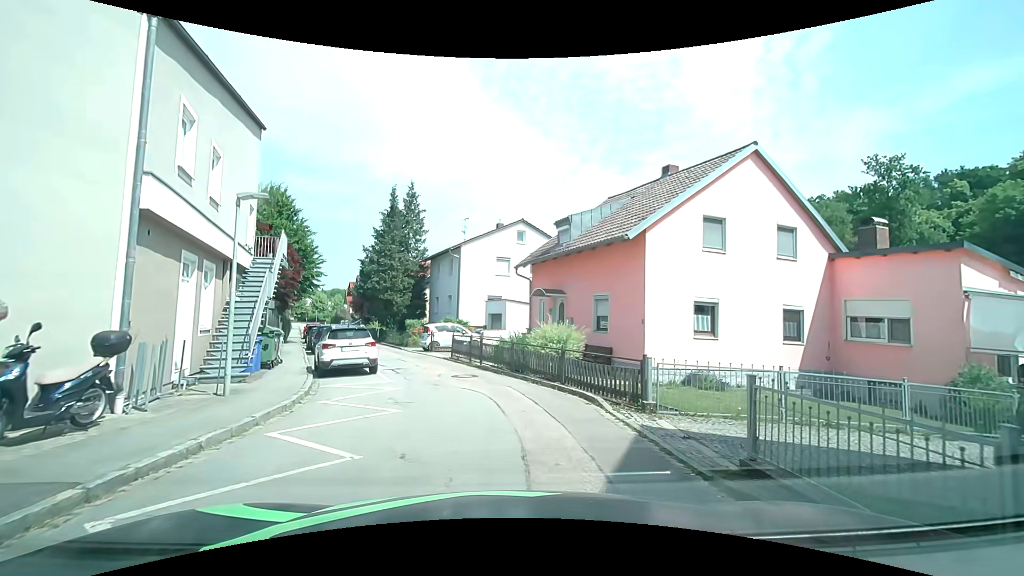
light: Day
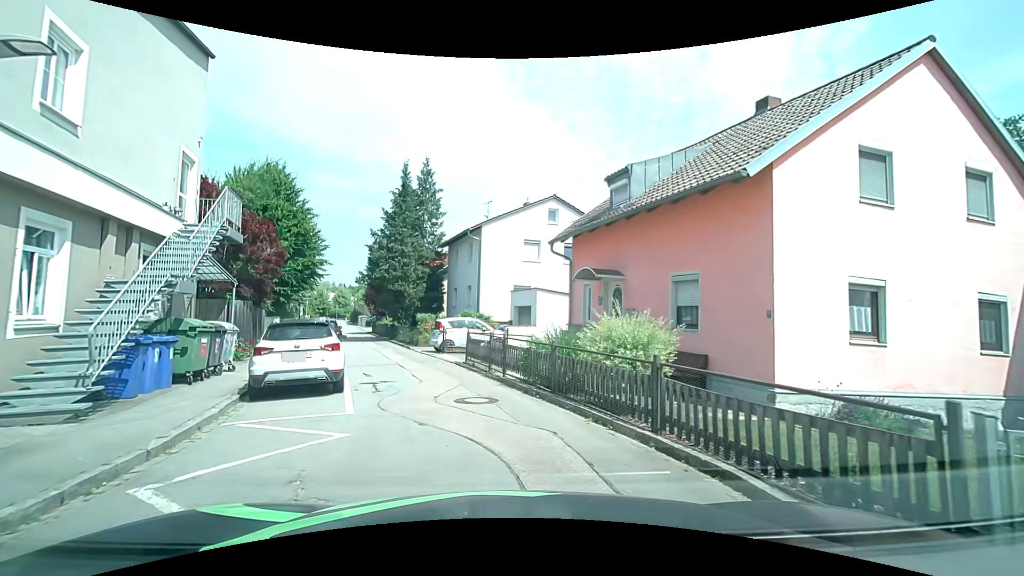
(-0.2, +5.7) m; -4°
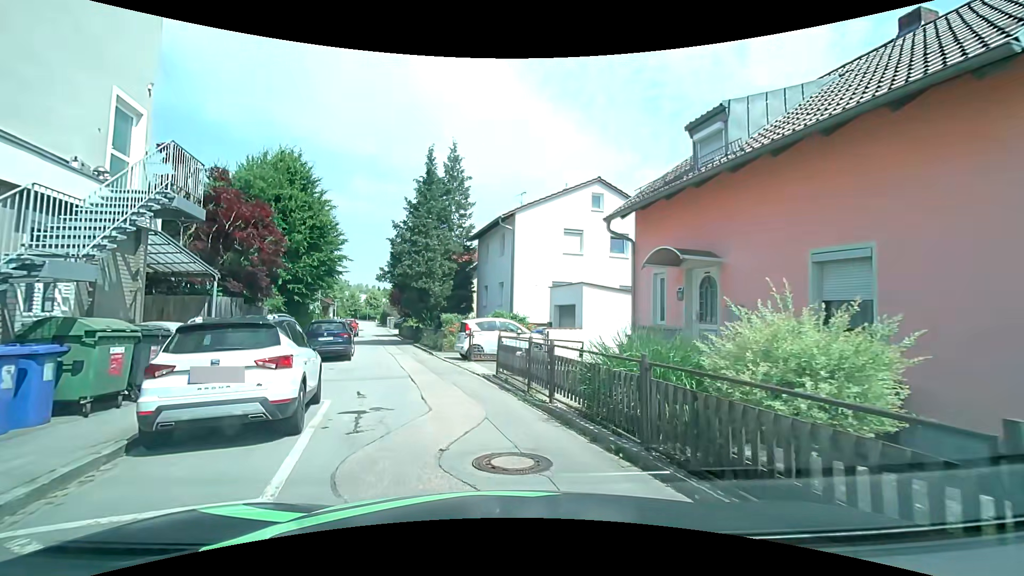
(-0.2, +4.0) m; -5°
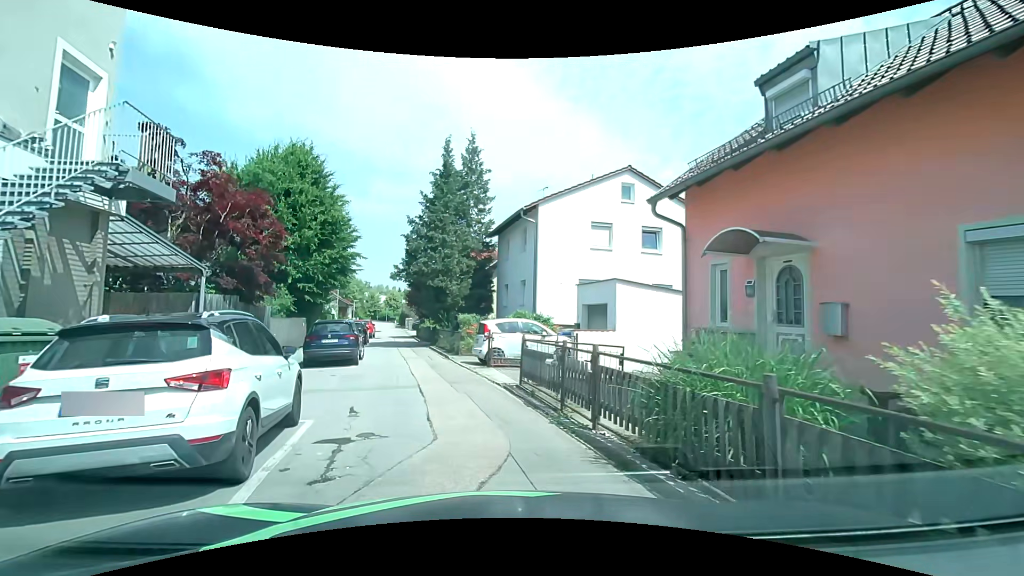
(0.0, +2.0) m; -2°
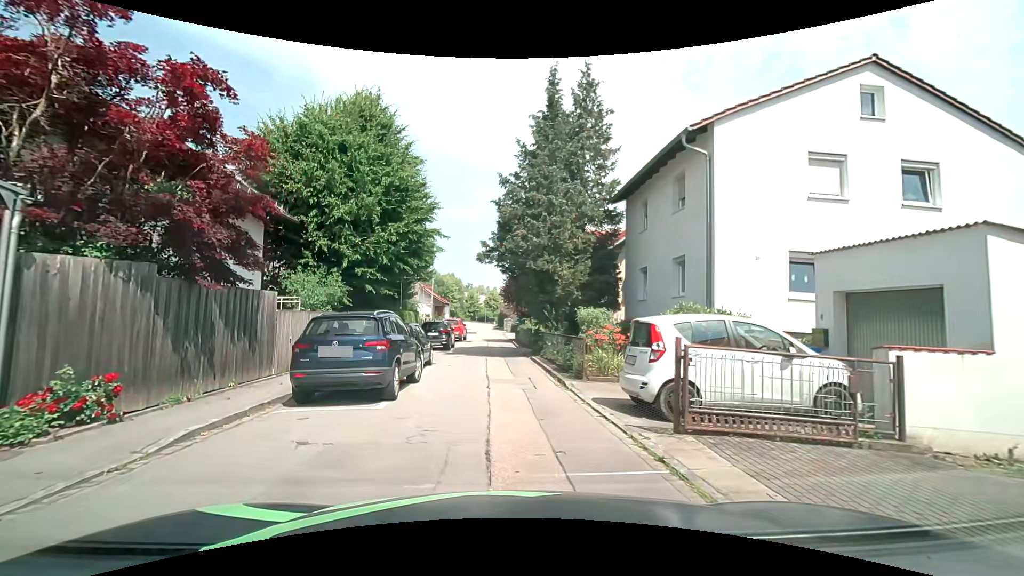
(-0.9, +9.2) m; -10°
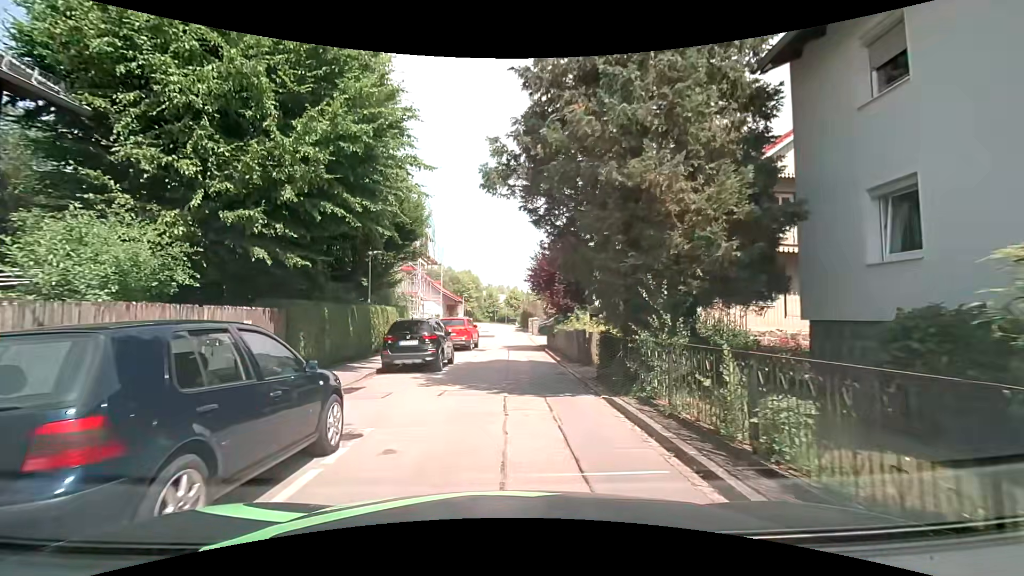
(-0.4, +11.6) m; -1°
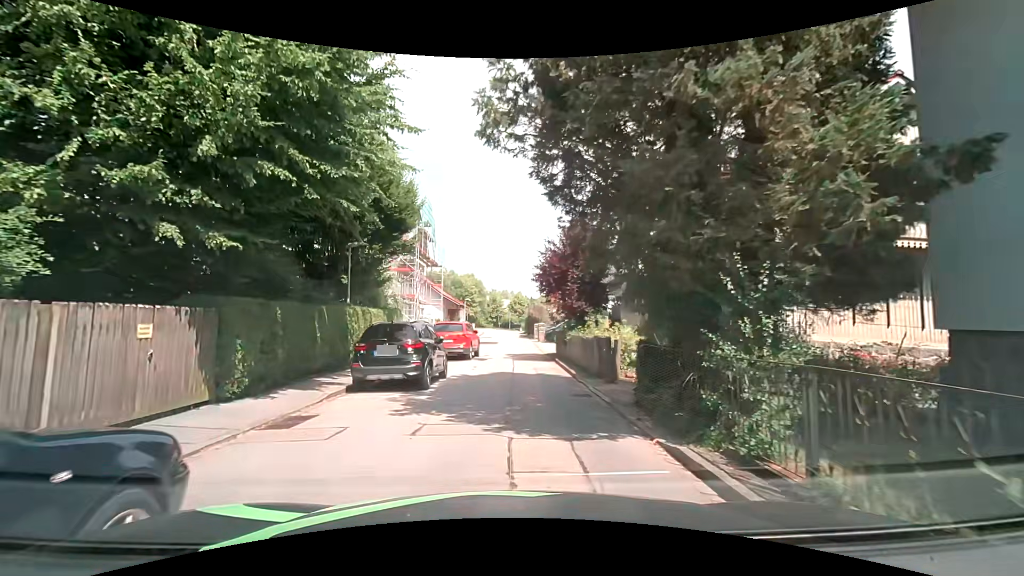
(-0.1, +3.1) m; -2°
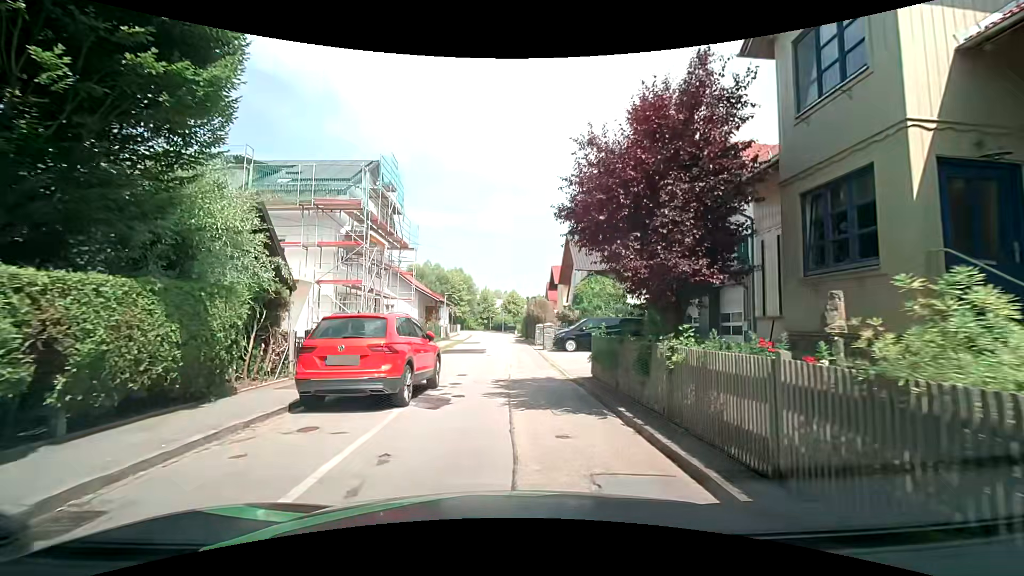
(+0.1, +12.5) m; +3°
